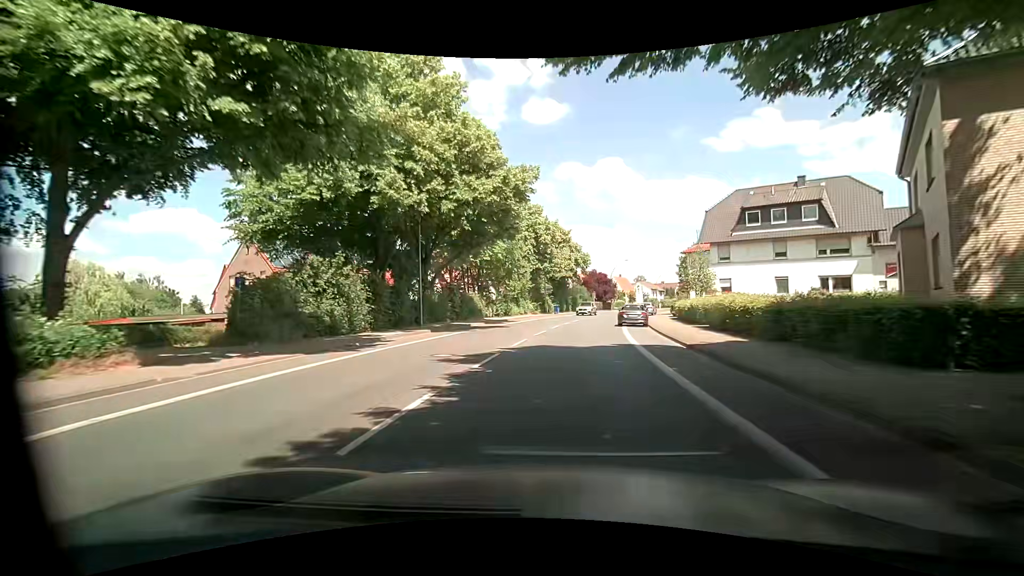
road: primary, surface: asphalt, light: Day
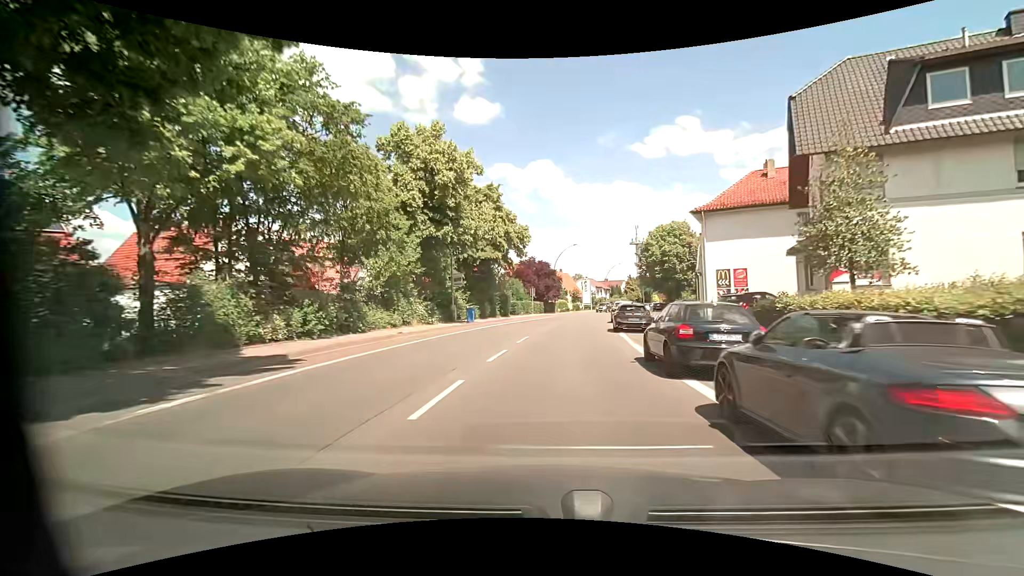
(+2.1, +28.1) m; +9°
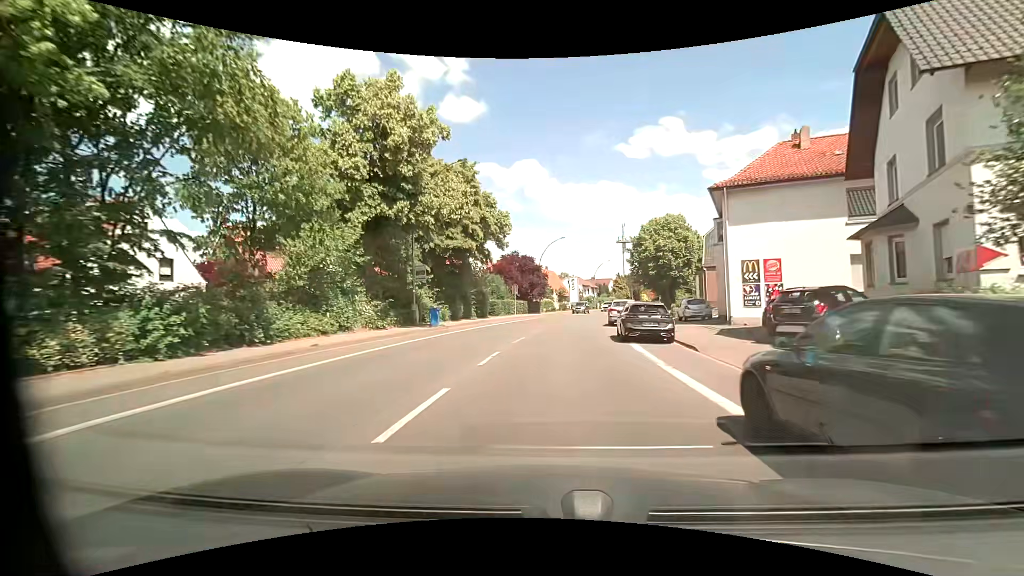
(+0.1, +7.0) m; +1°
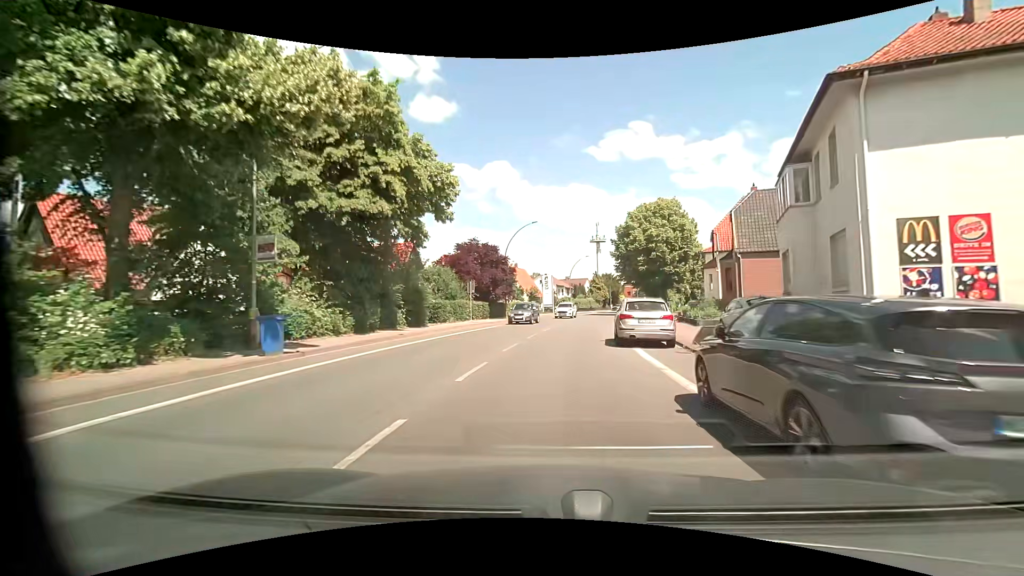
(+0.4, +14.0) m; +3°
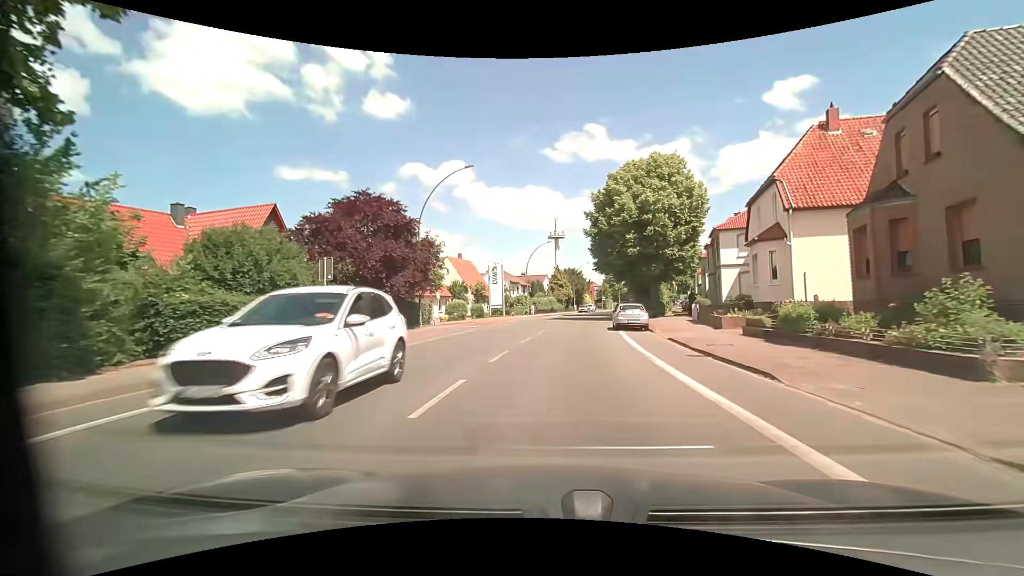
(+0.8, +20.8) m; +5°
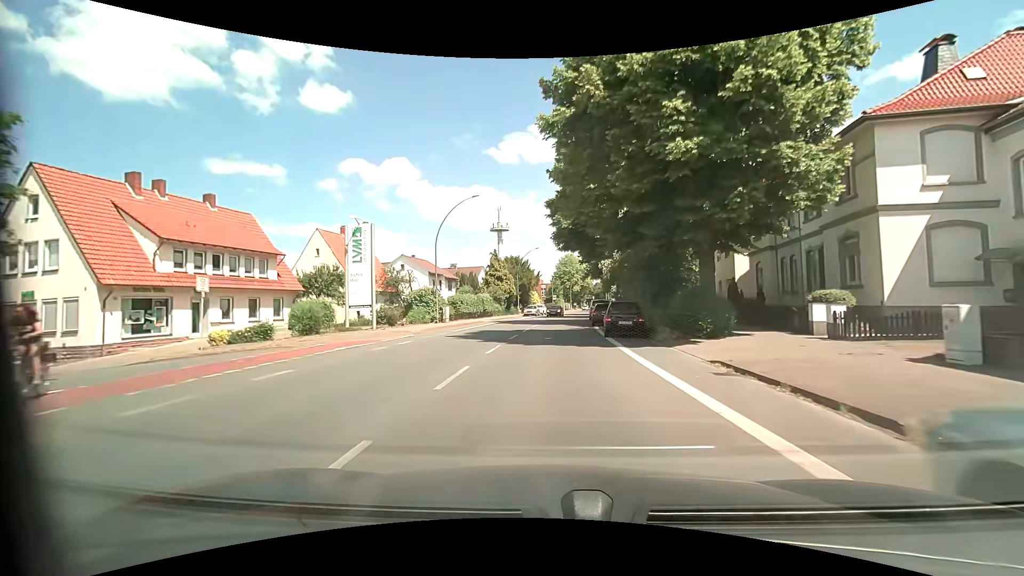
(+1.7, +28.0) m; +6°
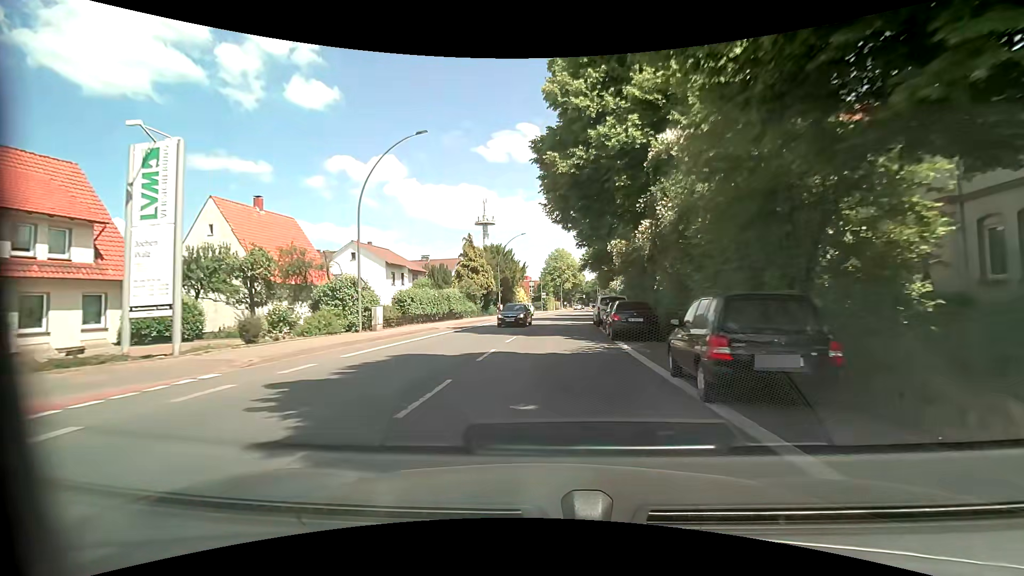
(+0.2, +14.0) m; +1°
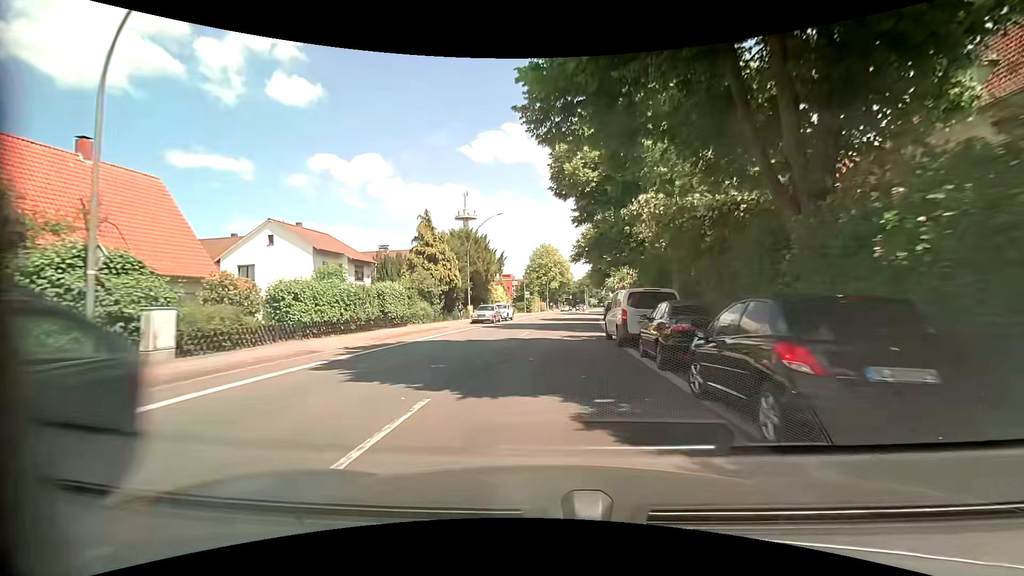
(+0.4, +13.8) m; +2°
(0, +10) (+1, +20) (+1, +30) (+2, +40) (+3, +50) (+5, +60) (+6, +70) (+8, +79) (+10, +89) (+11, +99) m
